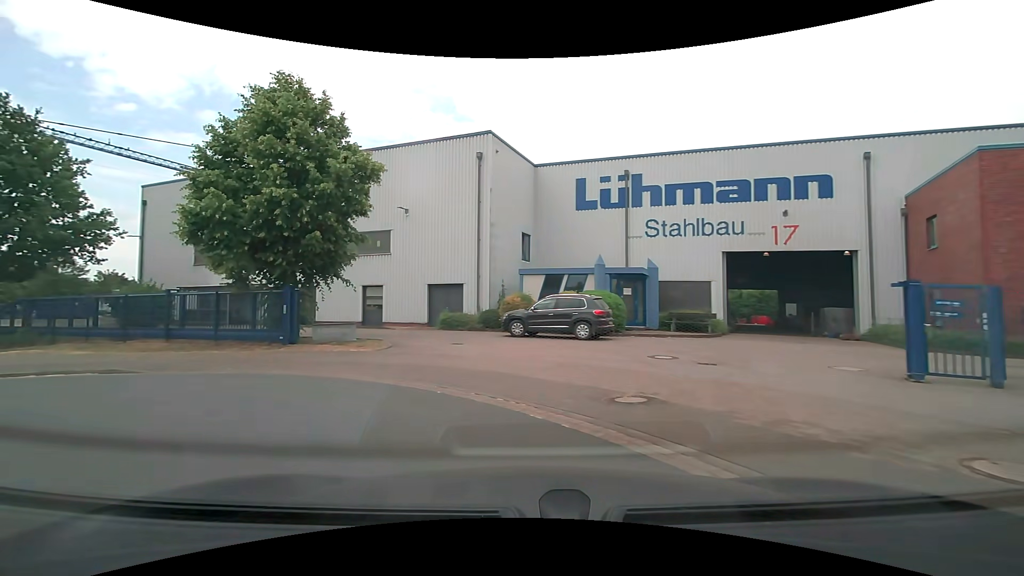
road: residential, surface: asphalt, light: Day
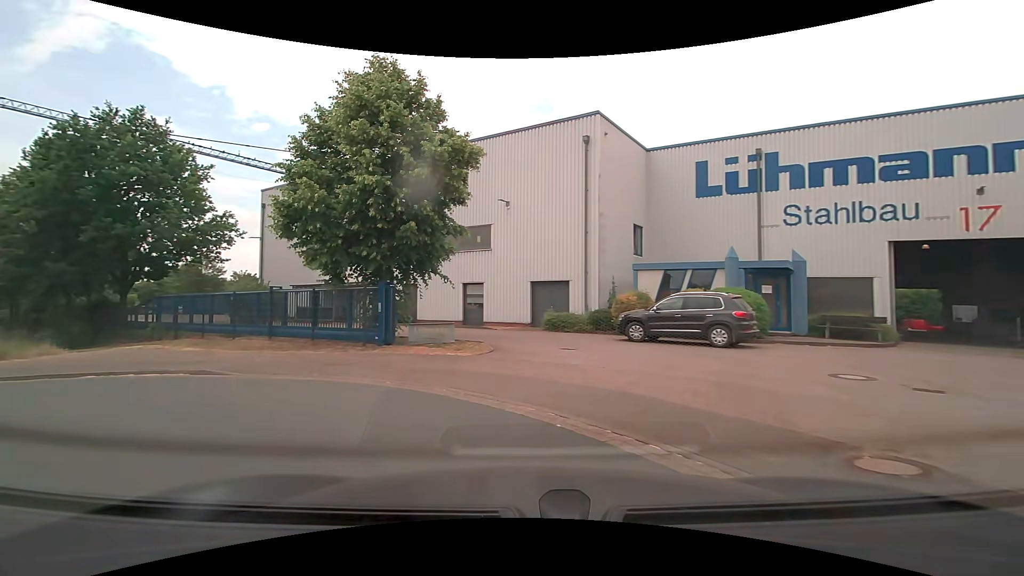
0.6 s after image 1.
(-0.2, +2.3) m; -10°
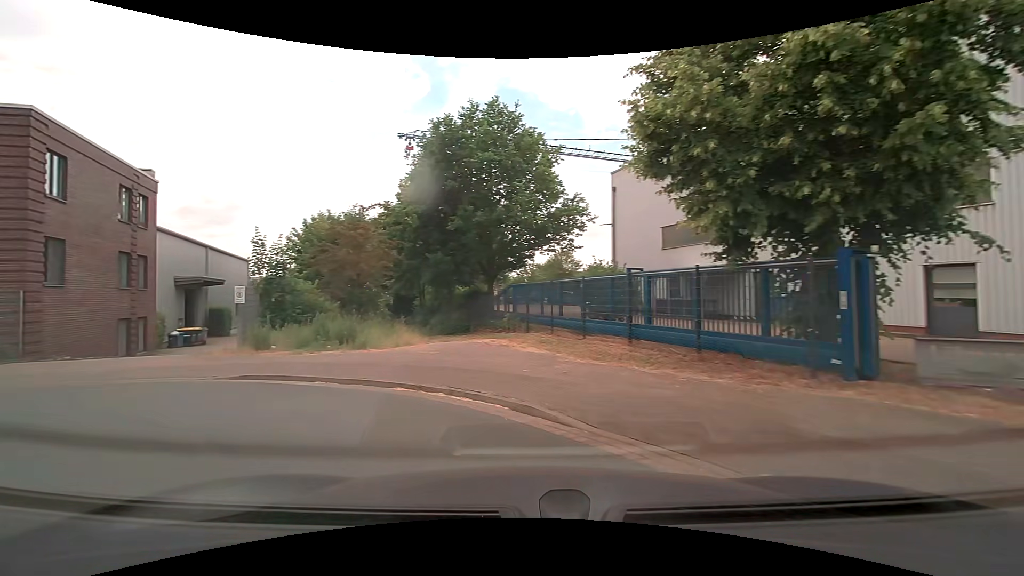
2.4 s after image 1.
(-2.1, +6.7) m; -38°
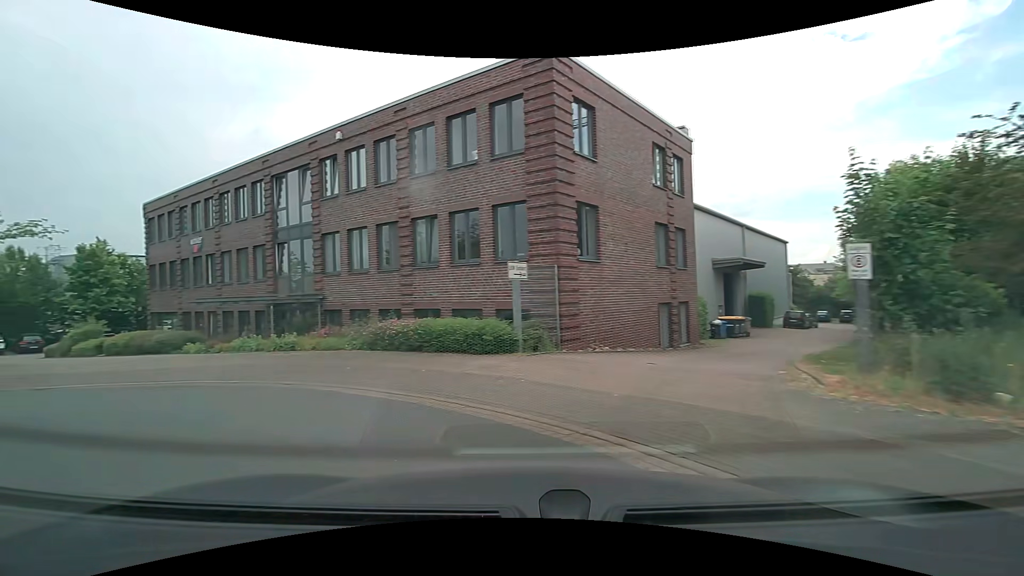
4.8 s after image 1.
(-4.2, +8.2) m; -55°
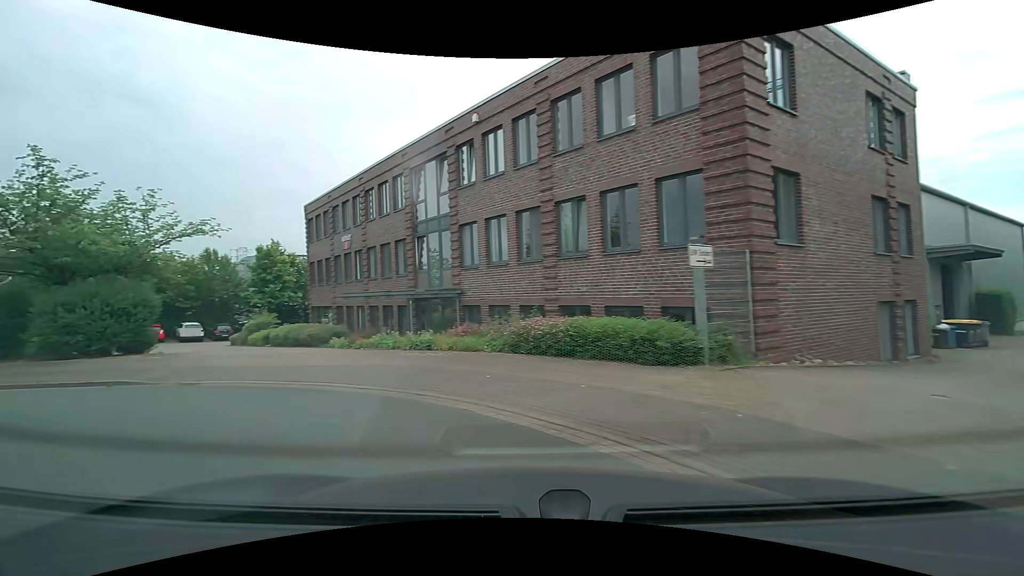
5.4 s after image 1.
(-0.4, +2.4) m; -16°
(-5, +8) (-14, +11) (-24, +11) (-33, +15) (-40, +22) (-47, +30) (-54, +37) (-60, +44) (-67, +52) (-74, +59) m
